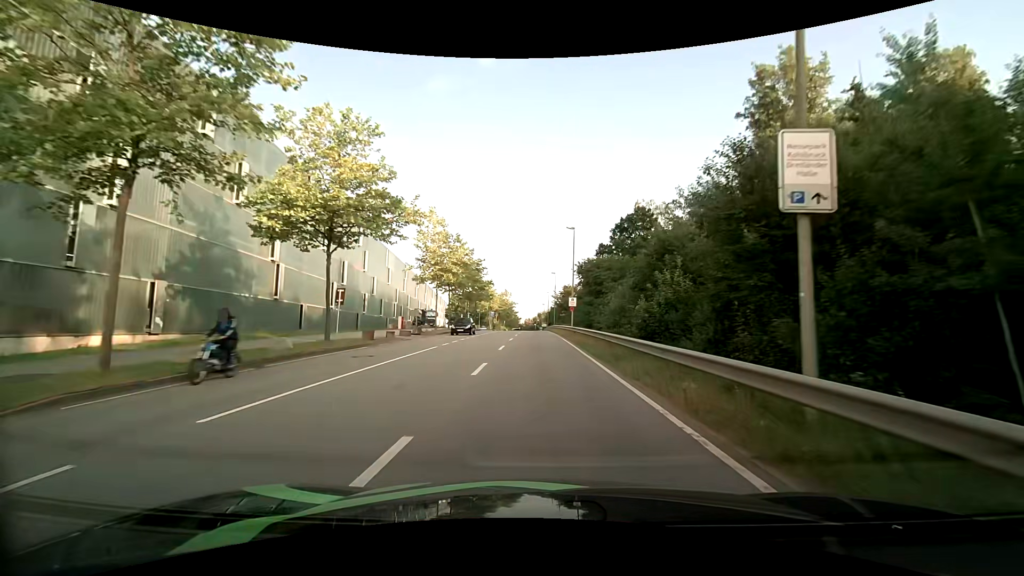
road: secondary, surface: asphalt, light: Day
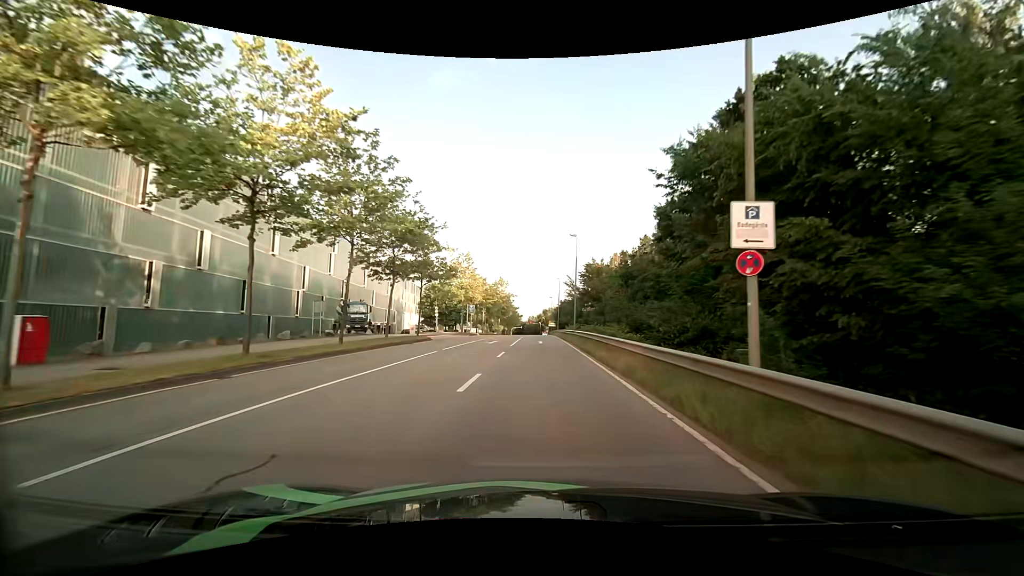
(-0.3, +38.5) m; -1°
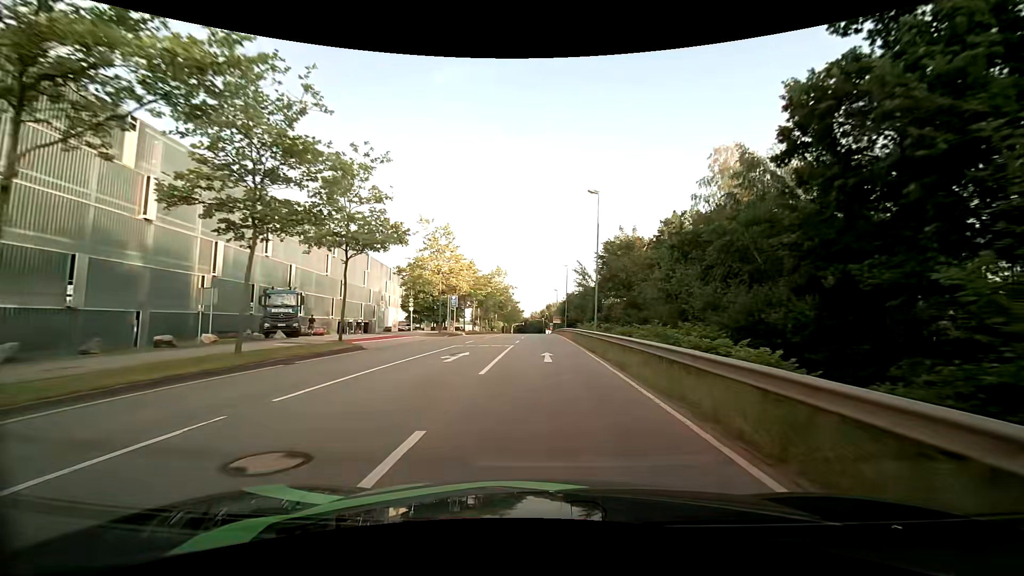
(0.0, +15.5) m; 0°
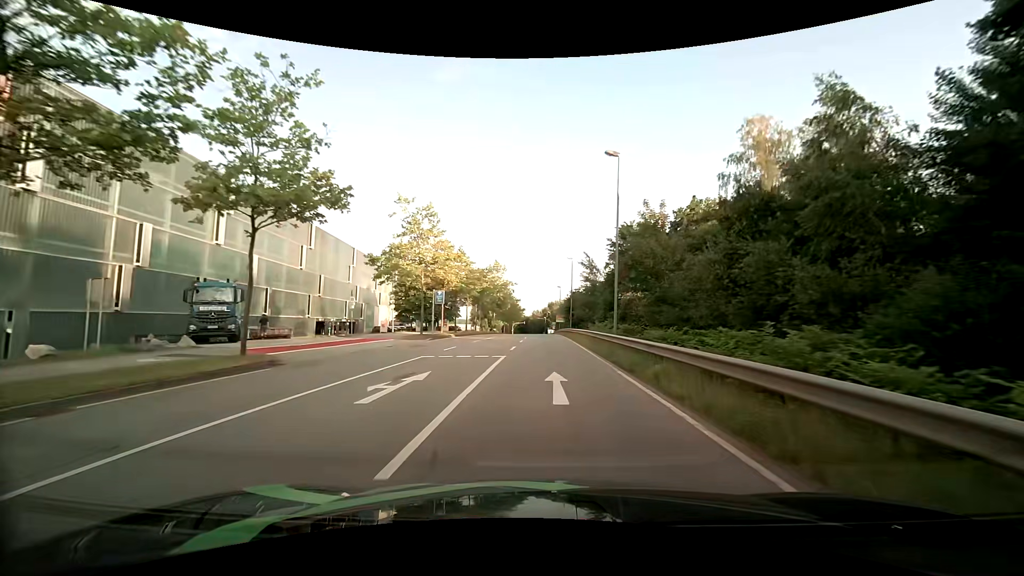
(0.0, +7.7) m; 0°
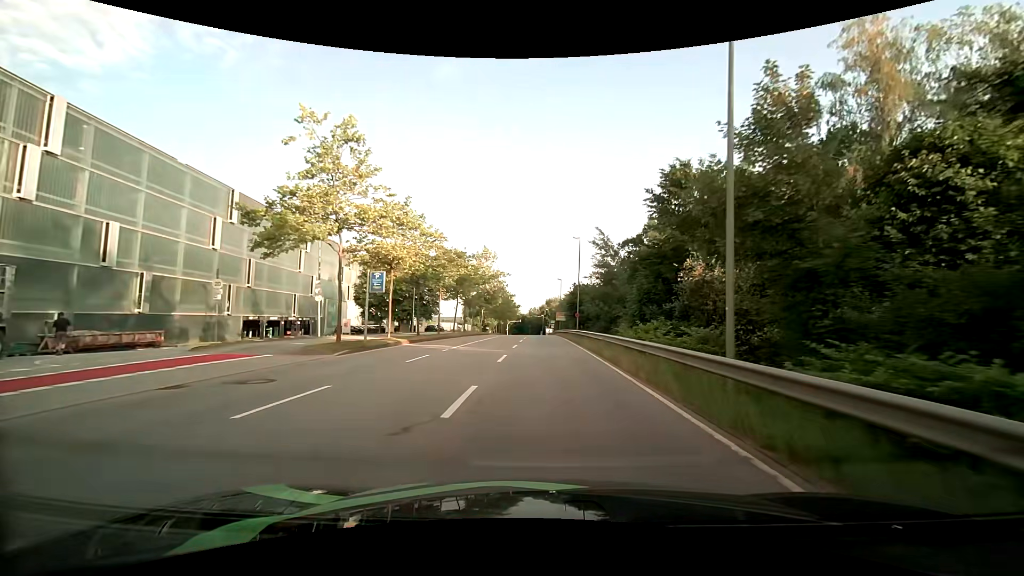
(0.0, +15.4) m; 0°
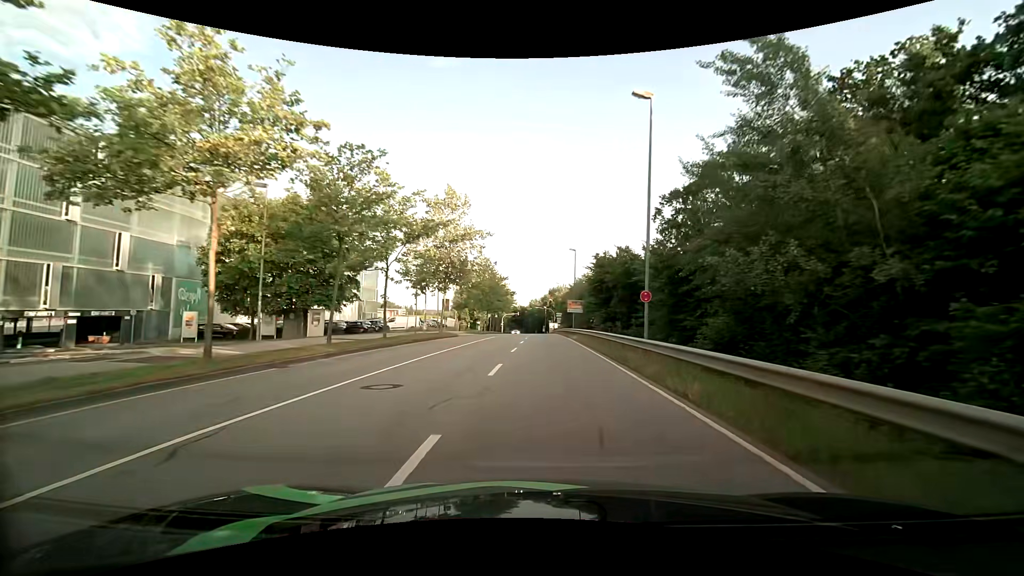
(0.0, +31.5) m; 0°
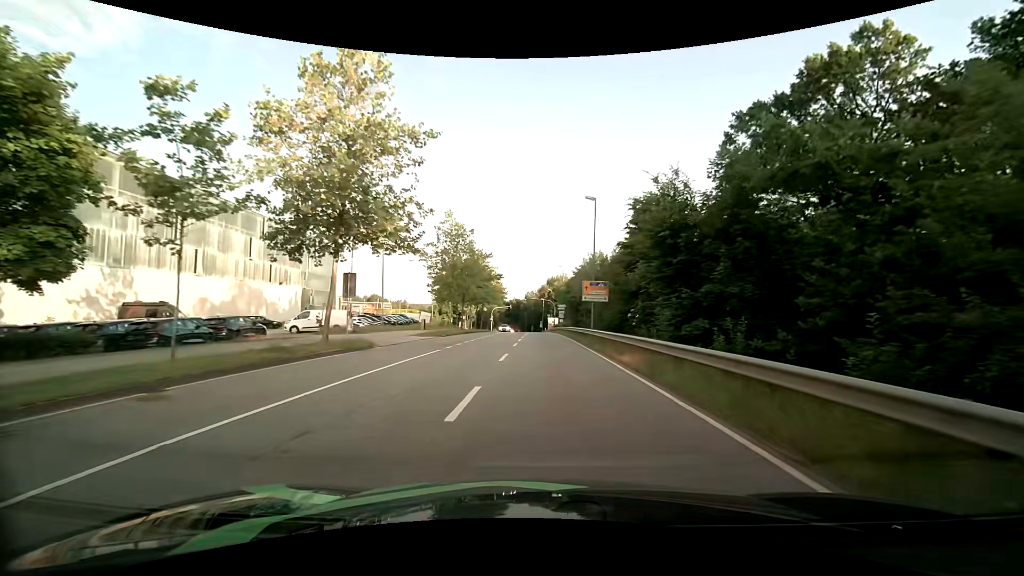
(+0.2, +23.3) m; +1°
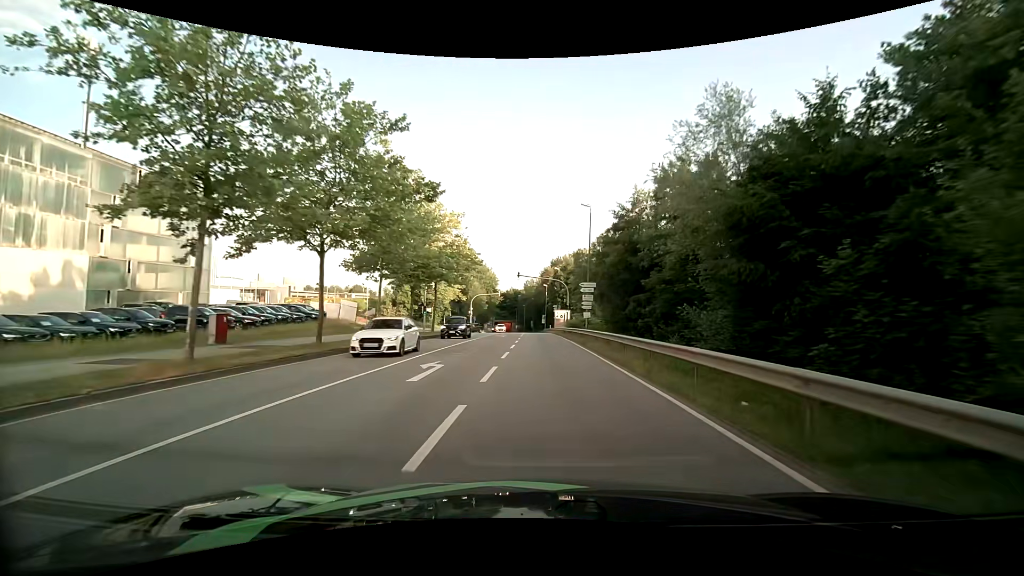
(-0.1, +38.1) m; 0°
(0, +10) (0, +20) (0, +30) (0, +40) (0, +50) (-1, +60) (-1, +70) (-1, +80) (-1, +90) (-2, +100) m
